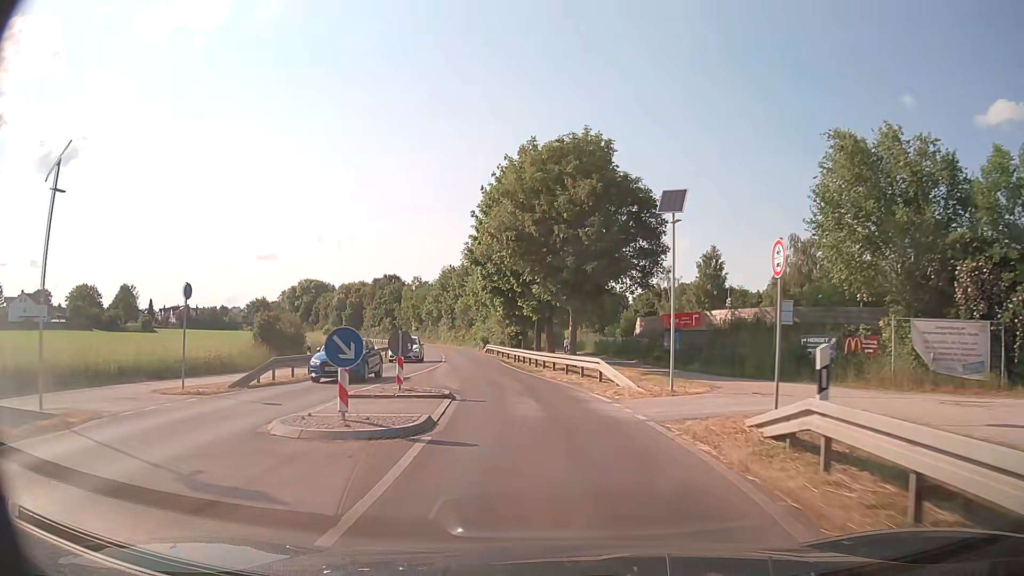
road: secondary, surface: asphalt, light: Day
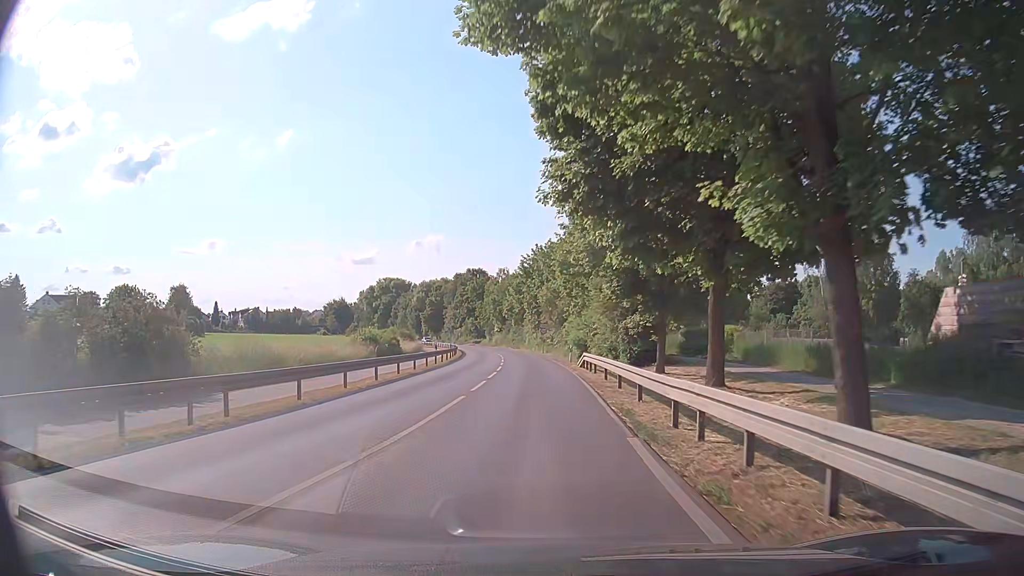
(-1.9, +27.2) m; -8°
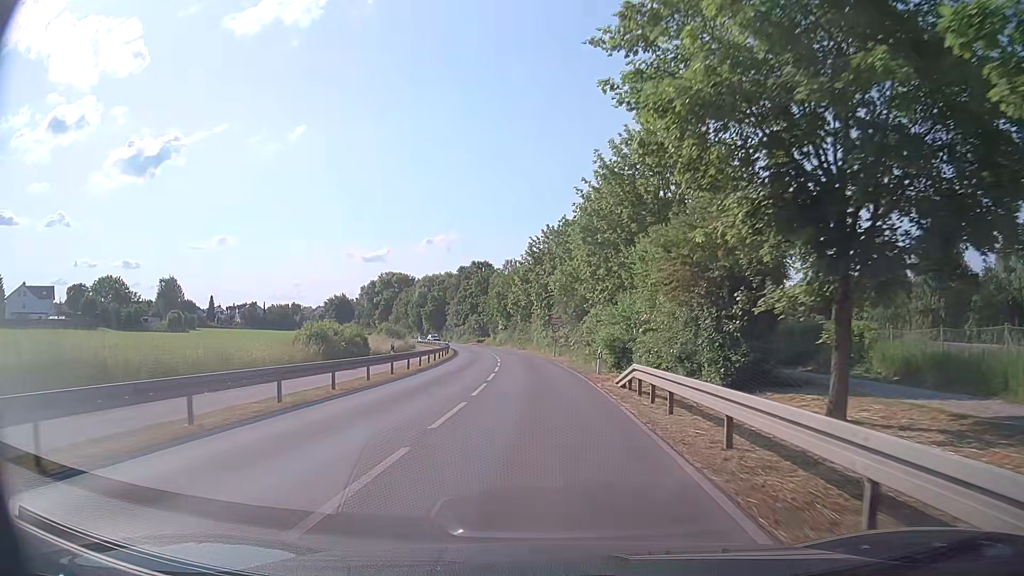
(-0.3, +14.1) m; -2°
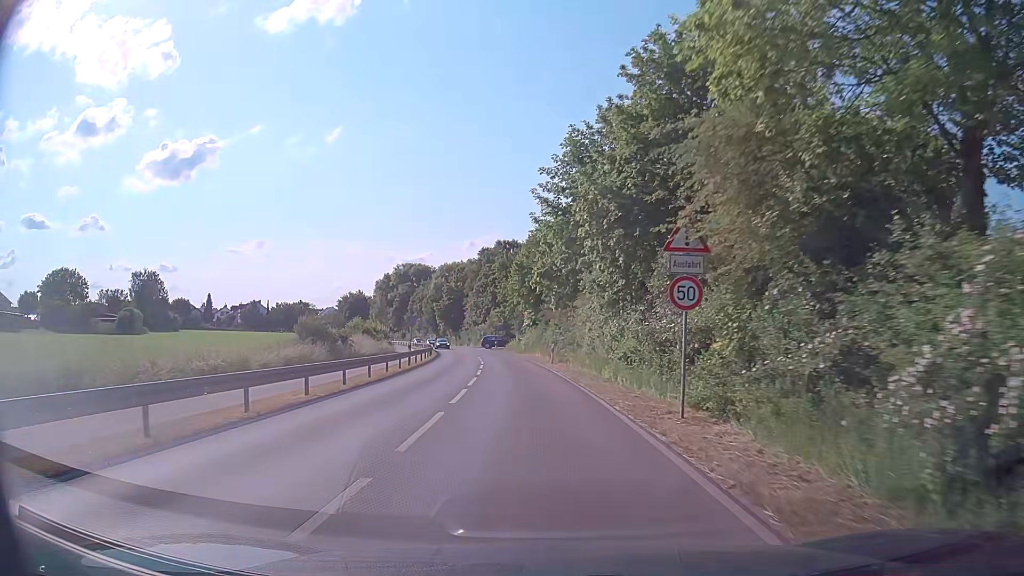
(-0.5, +37.9) m; -3°
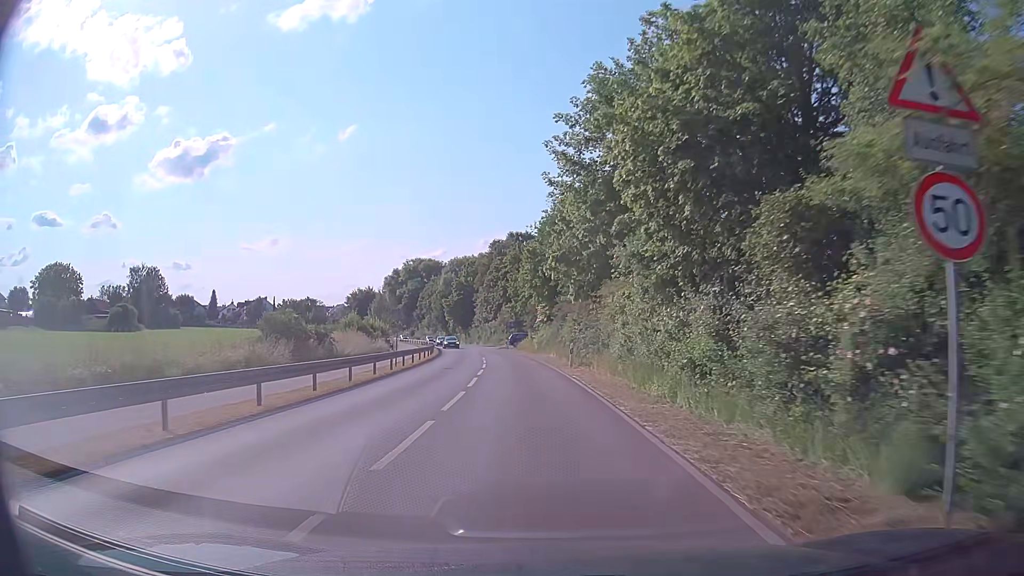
(-0.1, +7.6) m; -2°
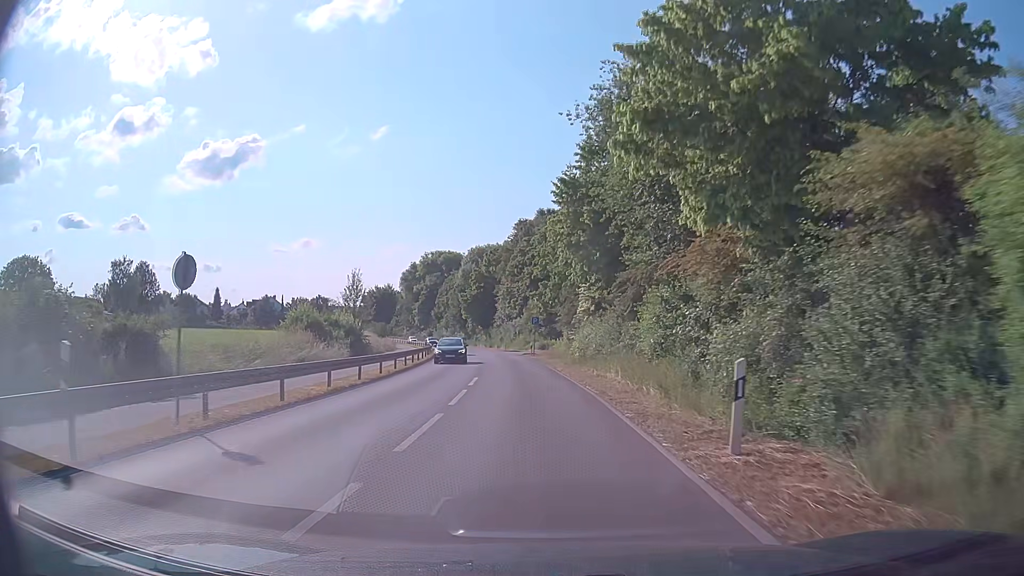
(-0.6, +22.8) m; -3°
(0, +10) (0, +20) (-1, +30) (-2, +40) (-3, +50) (-4, +60) (-6, +70) (-7, +80) (-9, +89) (-11, +99) m
